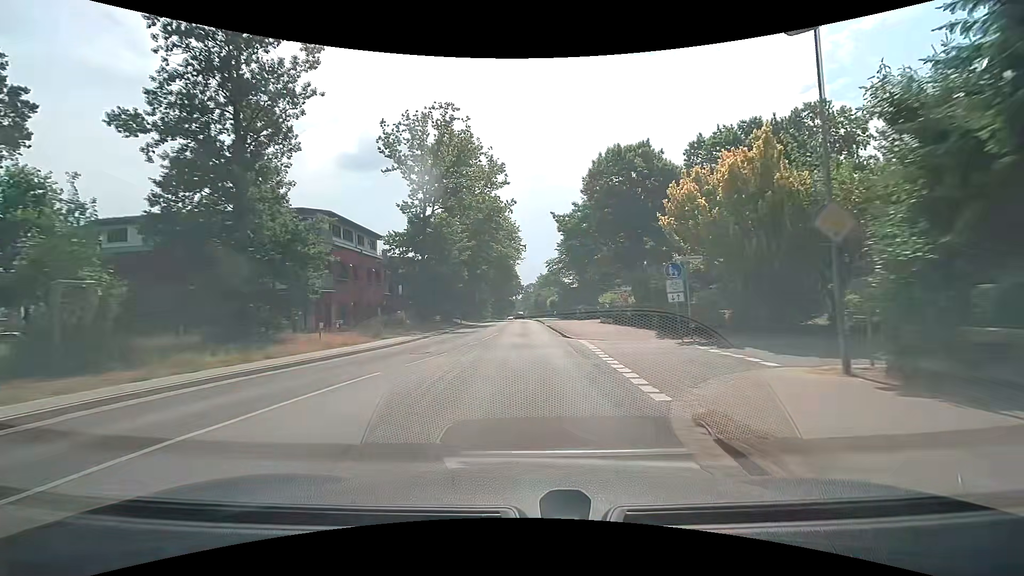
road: tertiary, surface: asphalt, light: Day
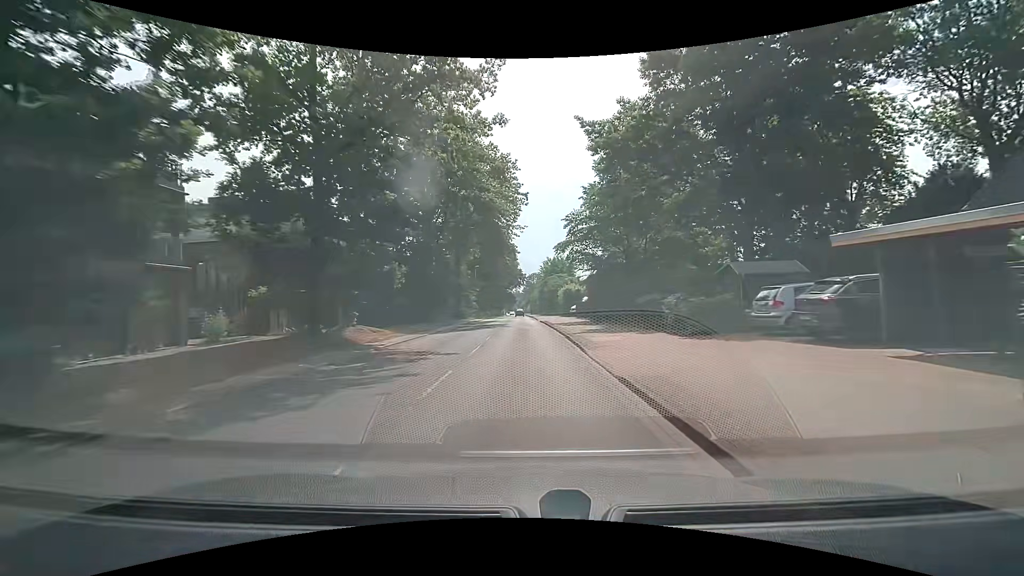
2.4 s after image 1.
(-0.2, +30.7) m; -1°
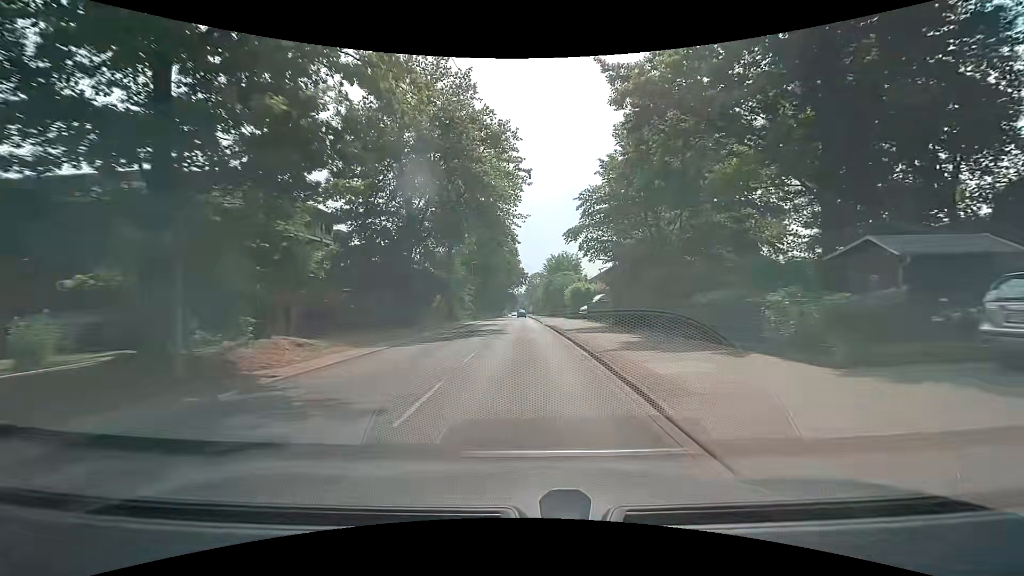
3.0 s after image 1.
(0.0, +7.7) m; 0°
(0, +10) (0, +20) (0, +30) (0, +40) (0, +50) (0, +60) (0, +70) (0, +80) (0, +90) (0, +100) m
